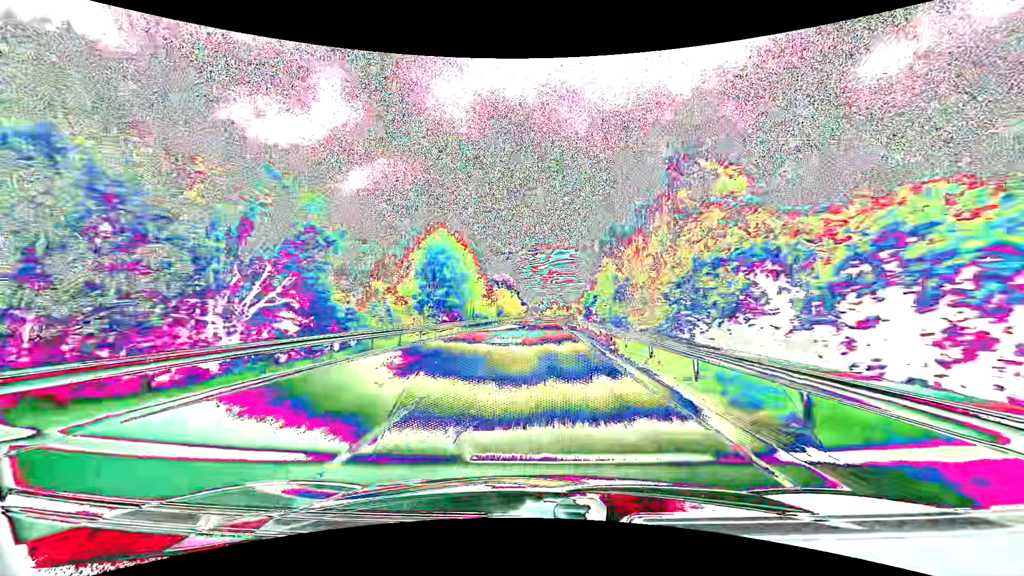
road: primary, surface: asphalt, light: Day
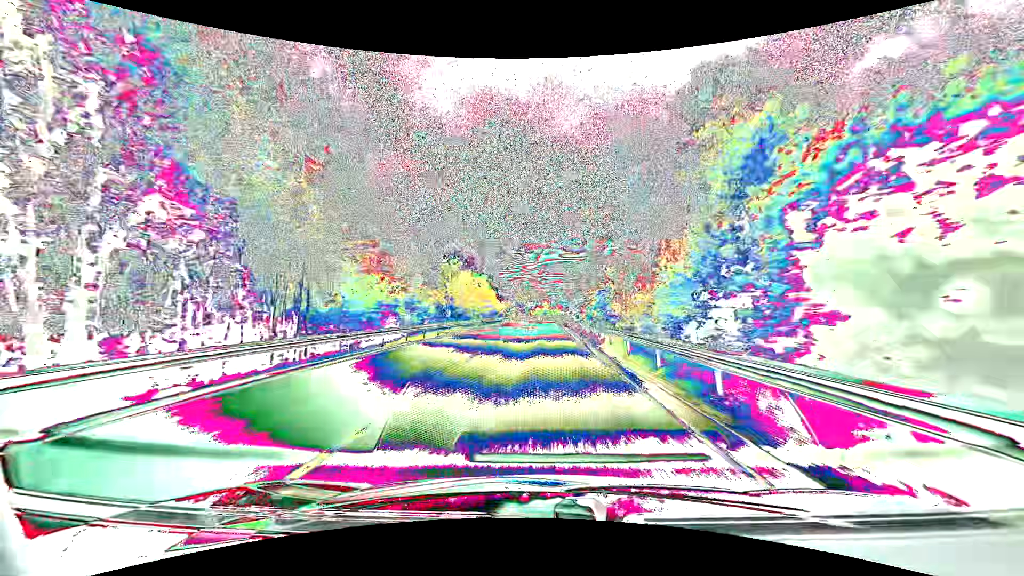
(+0.6, +50.1) m; +2°
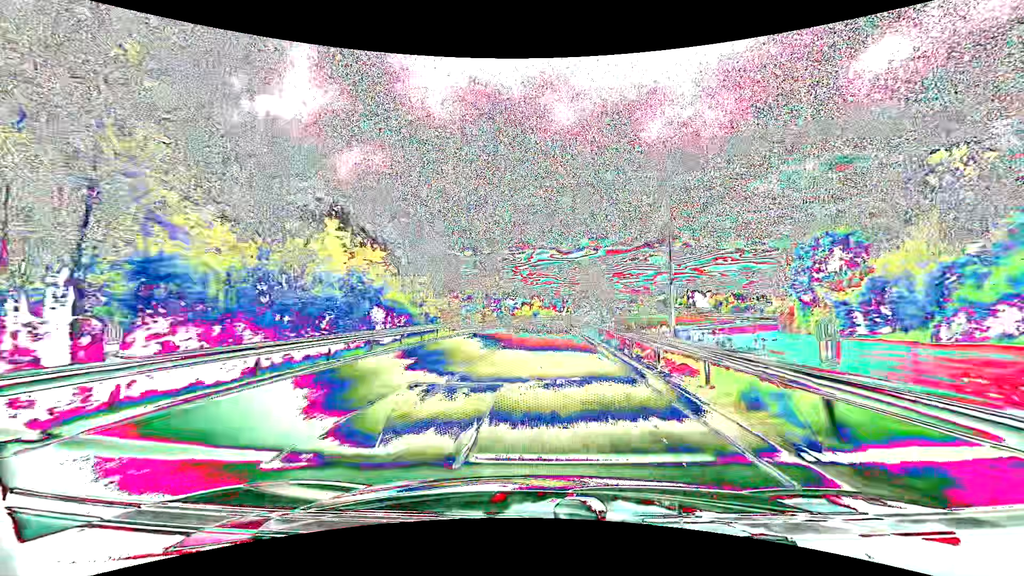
(+0.3, +67.0) m; +1°
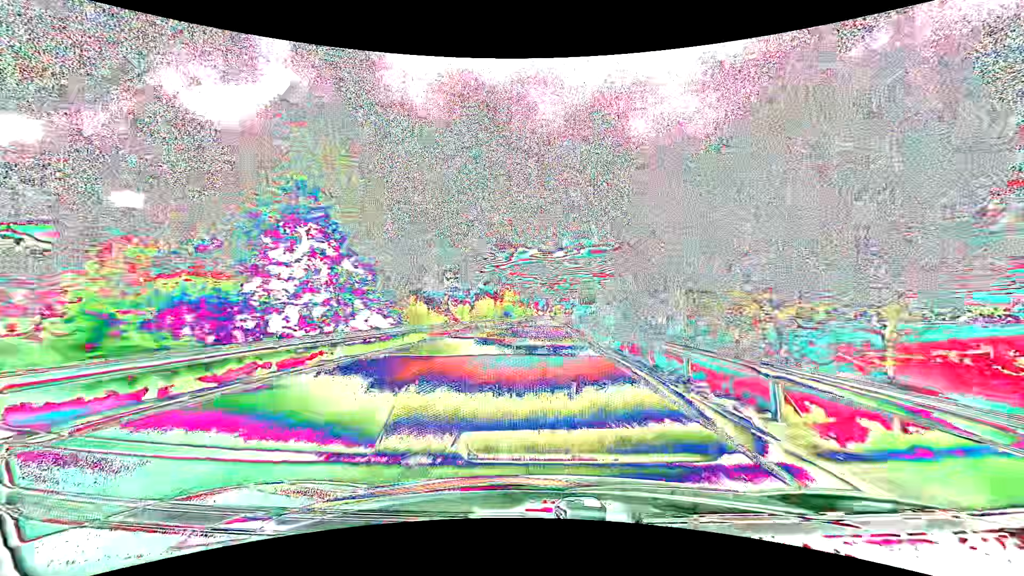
(+1.1, +67.2) m; +2°
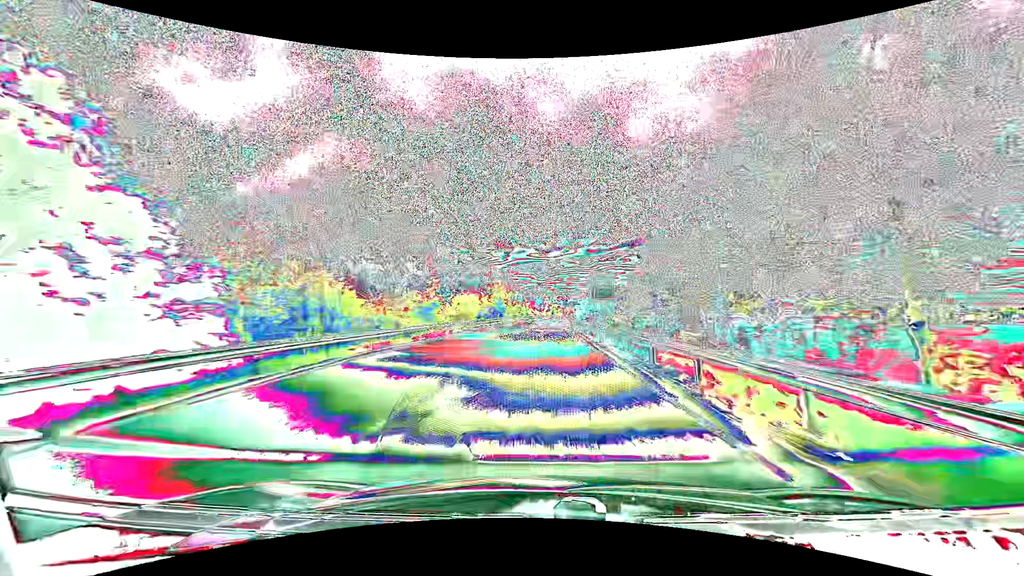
(+0.1, +16.8) m; +1°
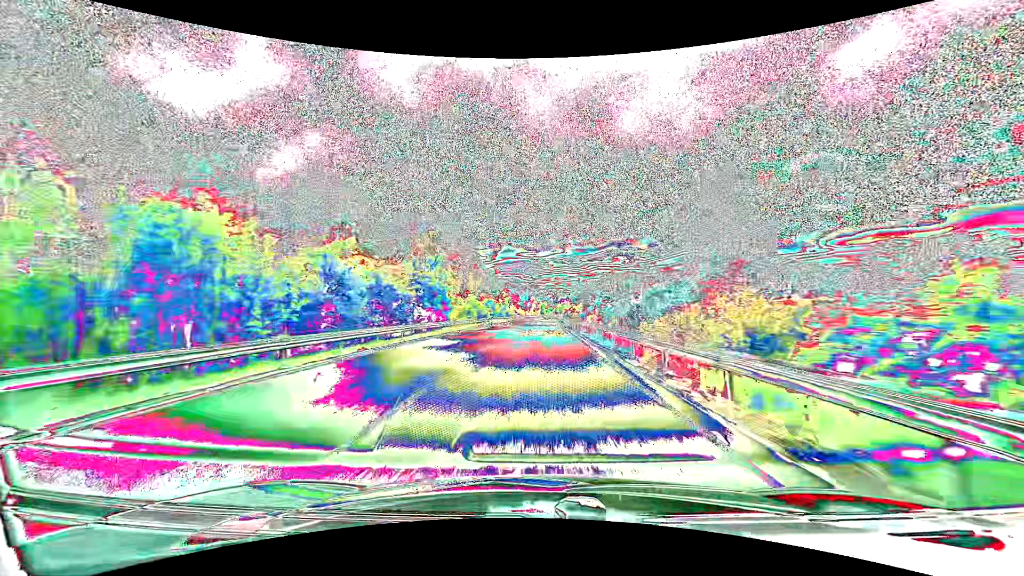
(+0.6, +50.6) m; +1°
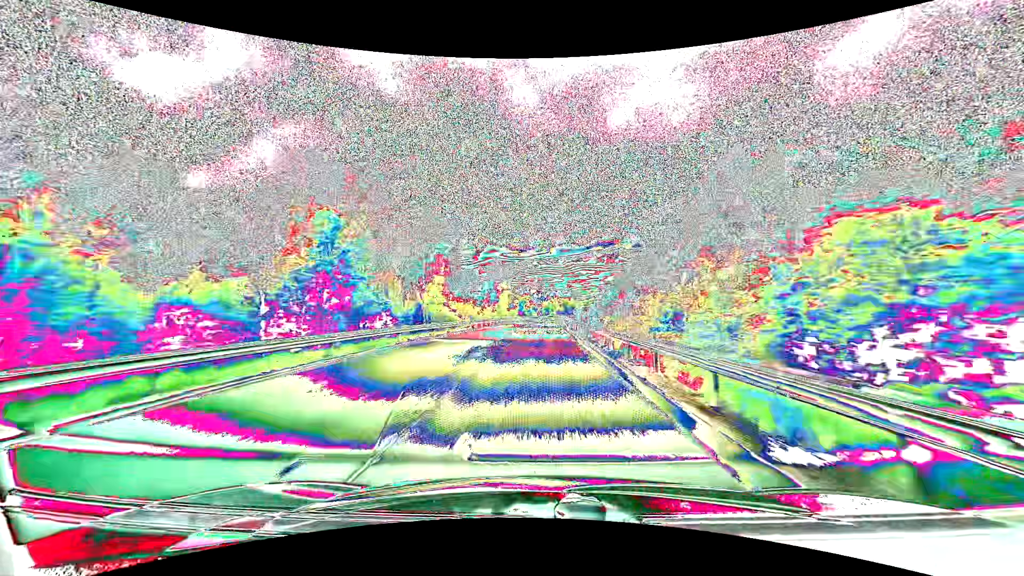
(+1.6, +84.5) m; +2°
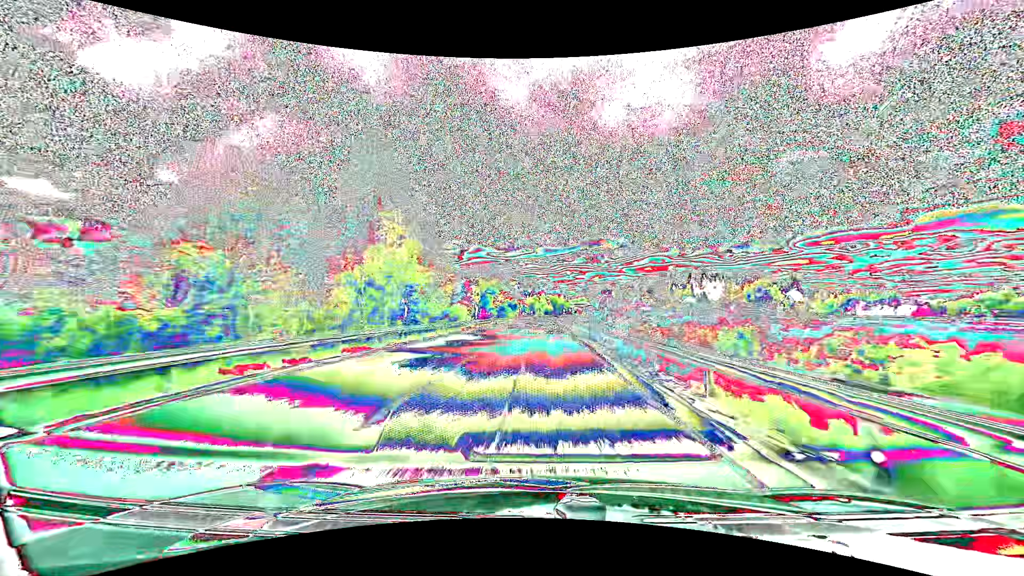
(+0.9, +67.8) m; +2°
(0, +10) (0, +20) (0, +30) (0, +40) (+1, +50) (+1, +60) (+1, +70) (+2, +80) (+2, +90) (+2, +100) m
